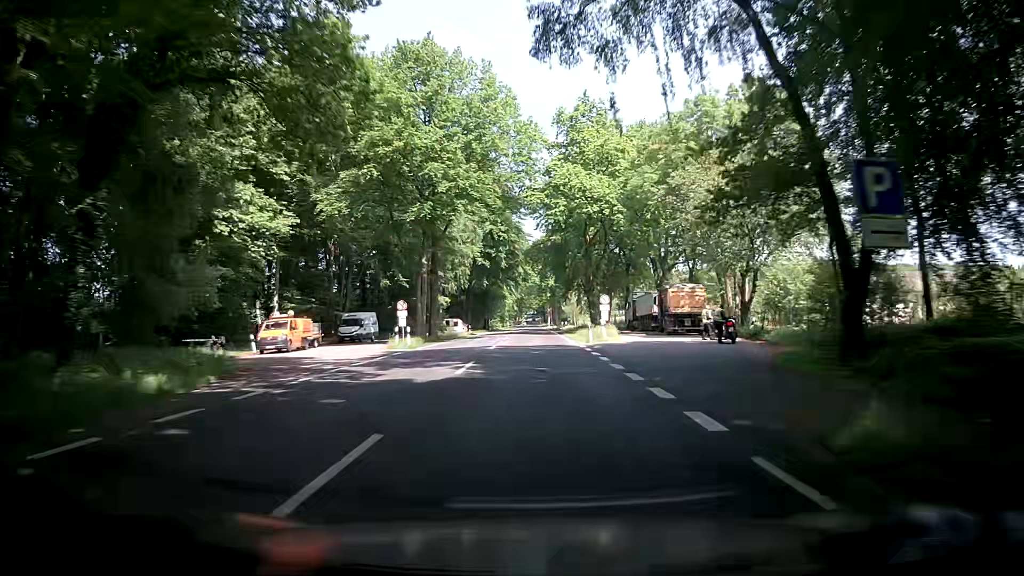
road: primary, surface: asphalt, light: Day
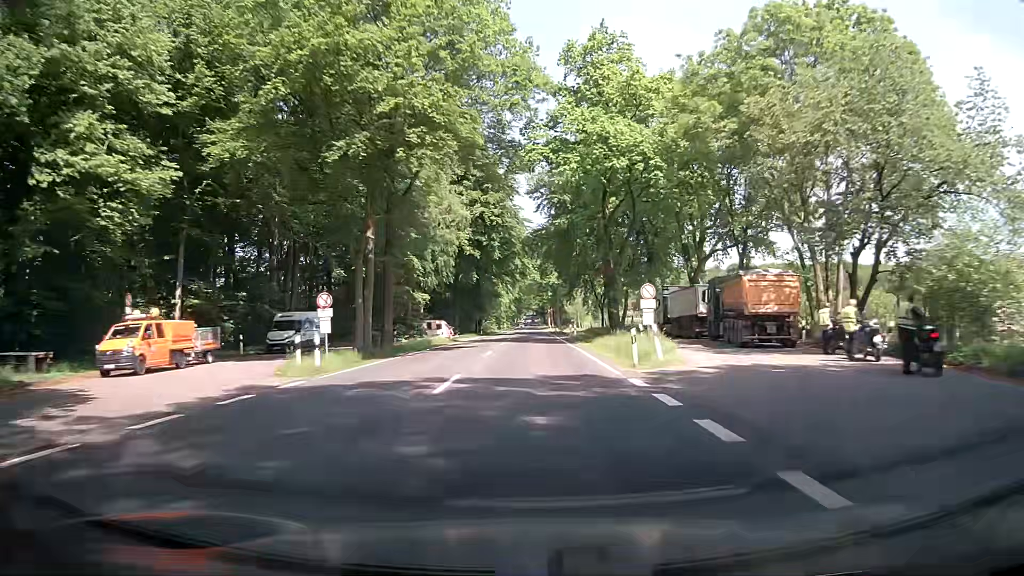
(0.0, +15.9) m; 0°
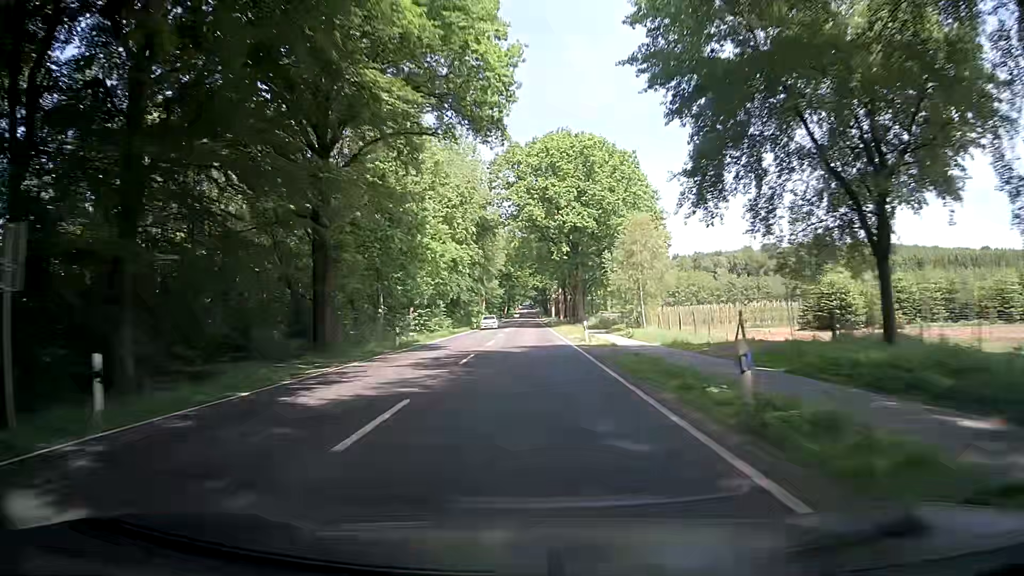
(+0.7, +79.5) m; 0°
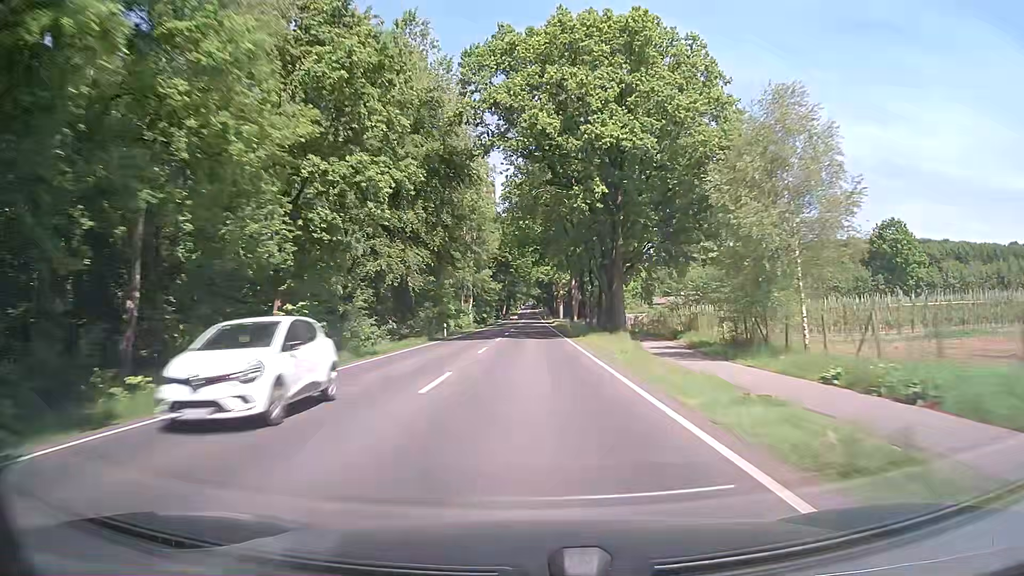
(+0.1, +31.8) m; 0°
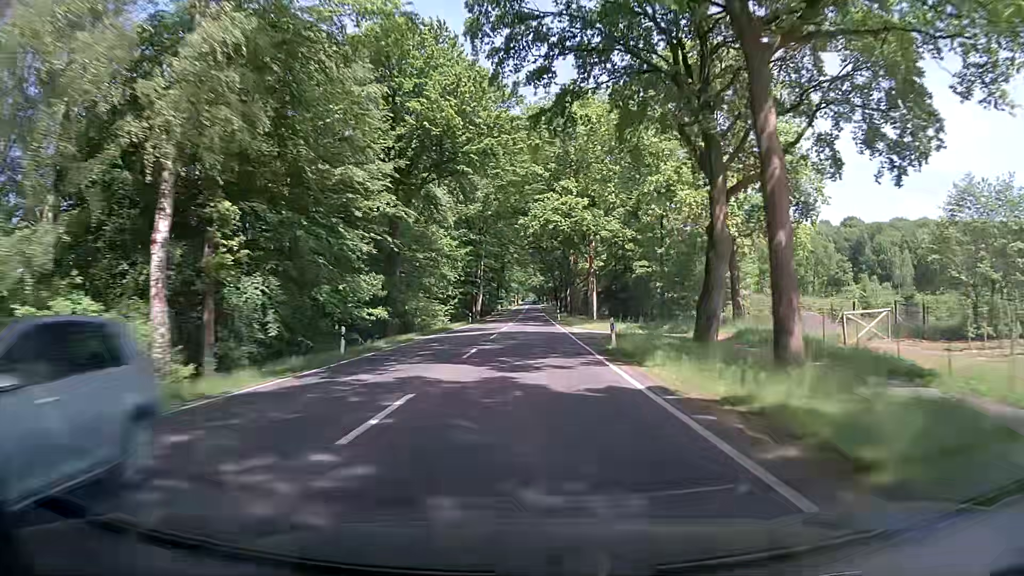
(+0.2, +78.8) m; 0°
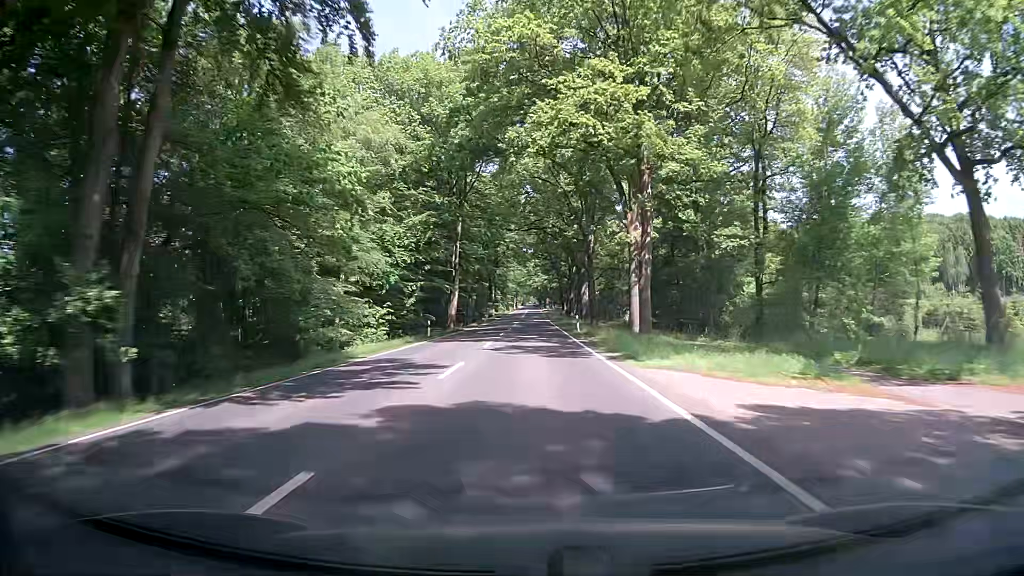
(0.0, +29.7) m; 0°
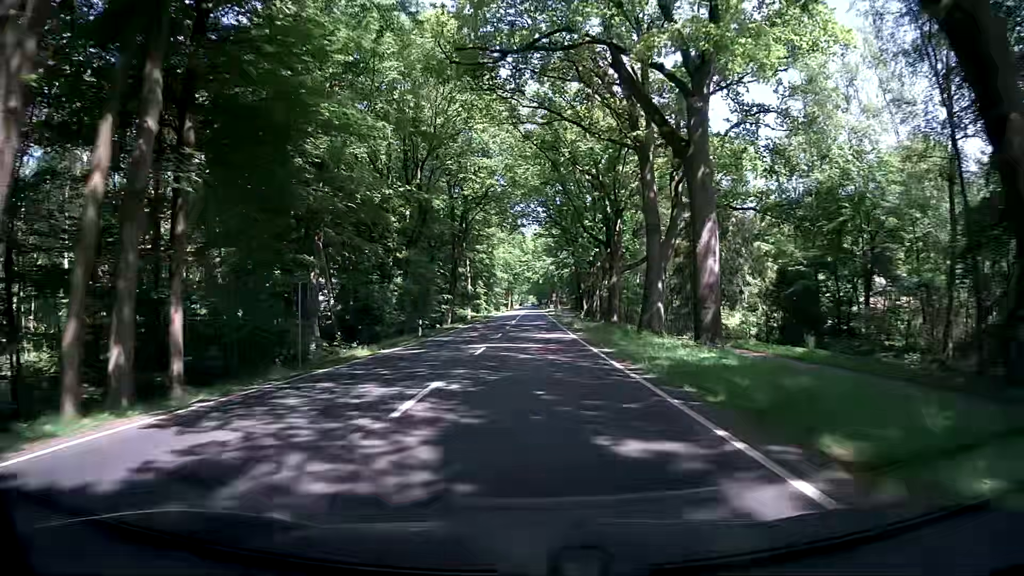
(-0.6, +53.8) m; -1°
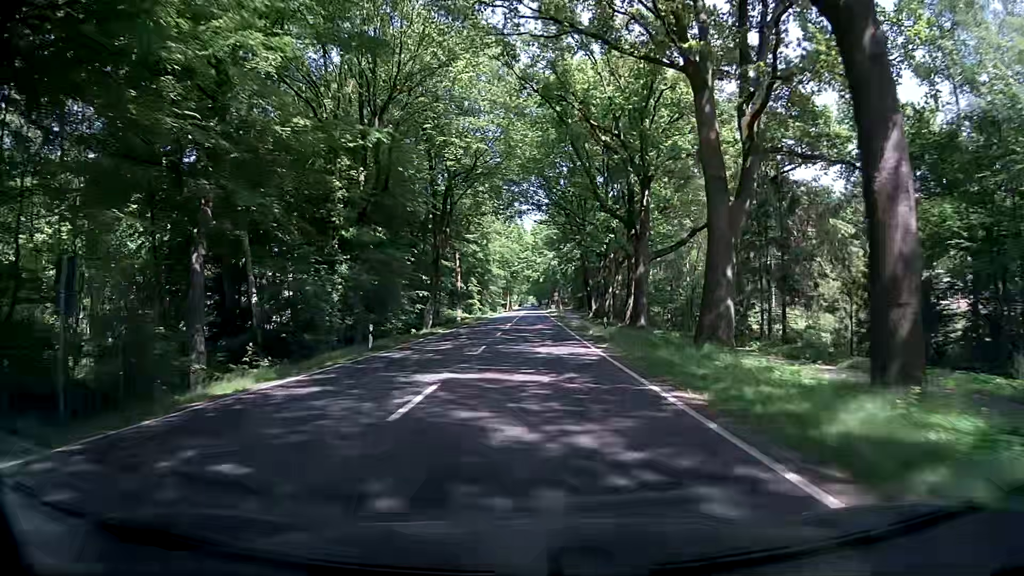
(-0.1, +12.3) m; -1°
(0, +10) (0, +20) (0, +30) (0, +40) (0, +50) (+1, +60) (+1, +70) (+1, +80) (+1, +90) (+1, +100) m
